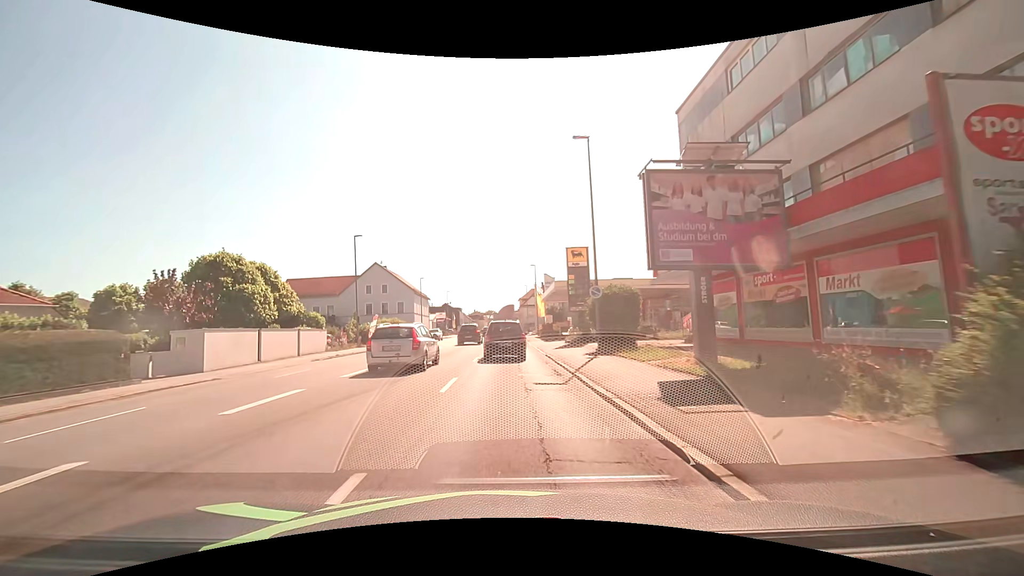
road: tertiary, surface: asphalt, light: Day
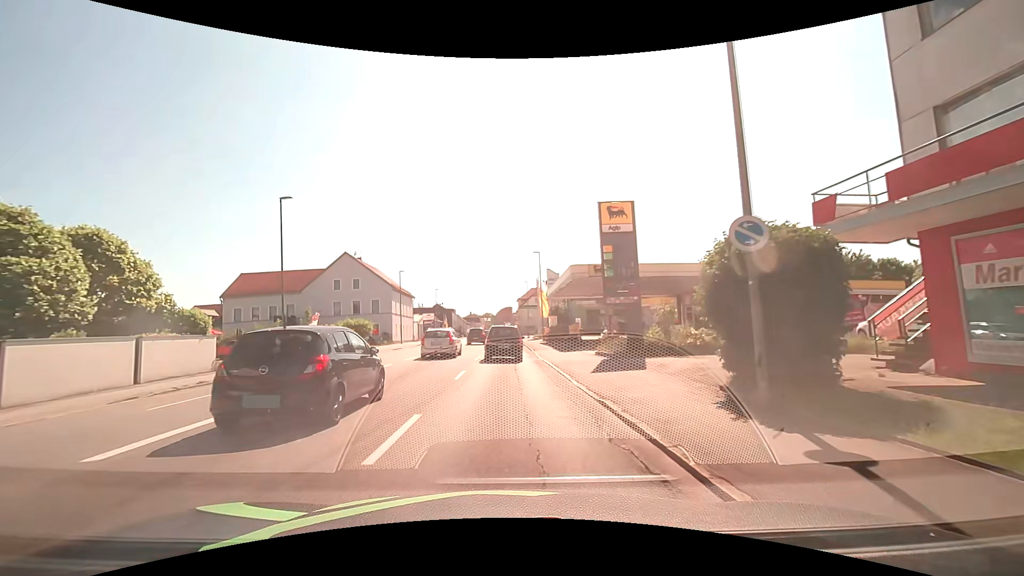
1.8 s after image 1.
(+0.1, +14.7) m; 0°
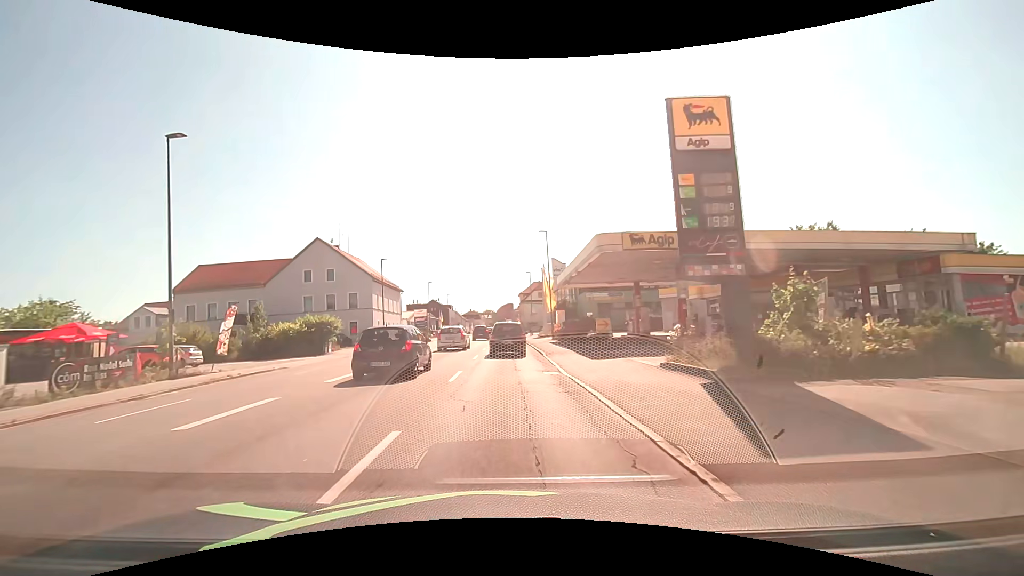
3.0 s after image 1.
(0.0, +10.5) m; 0°
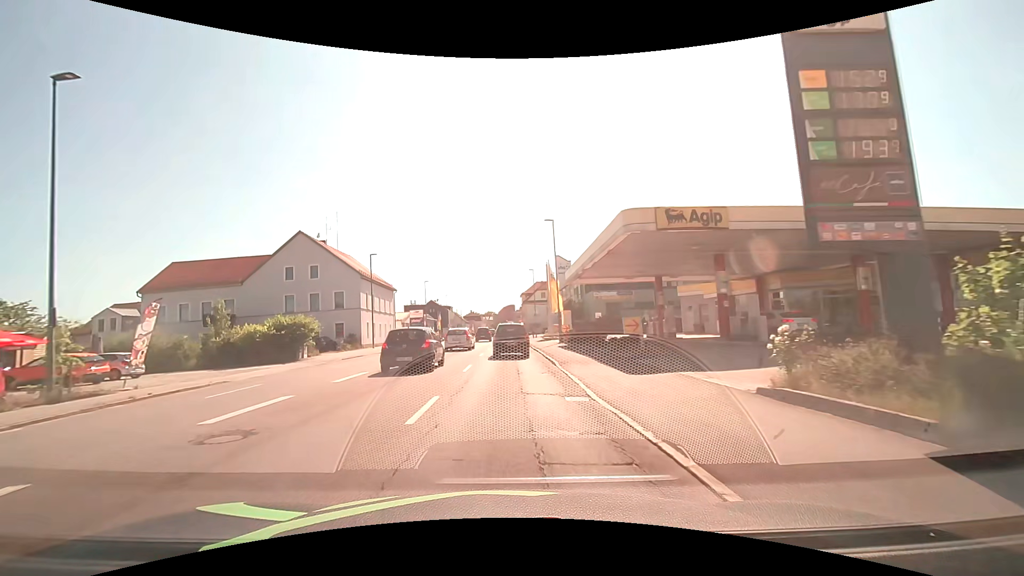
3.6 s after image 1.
(0.0, +5.5) m; 0°
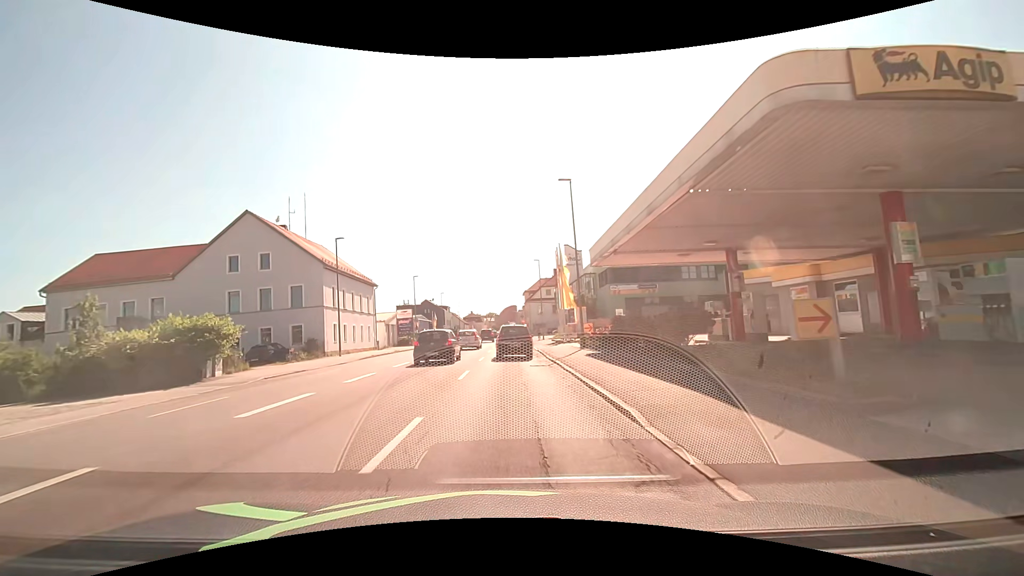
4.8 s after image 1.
(-0.1, +11.3) m; -1°
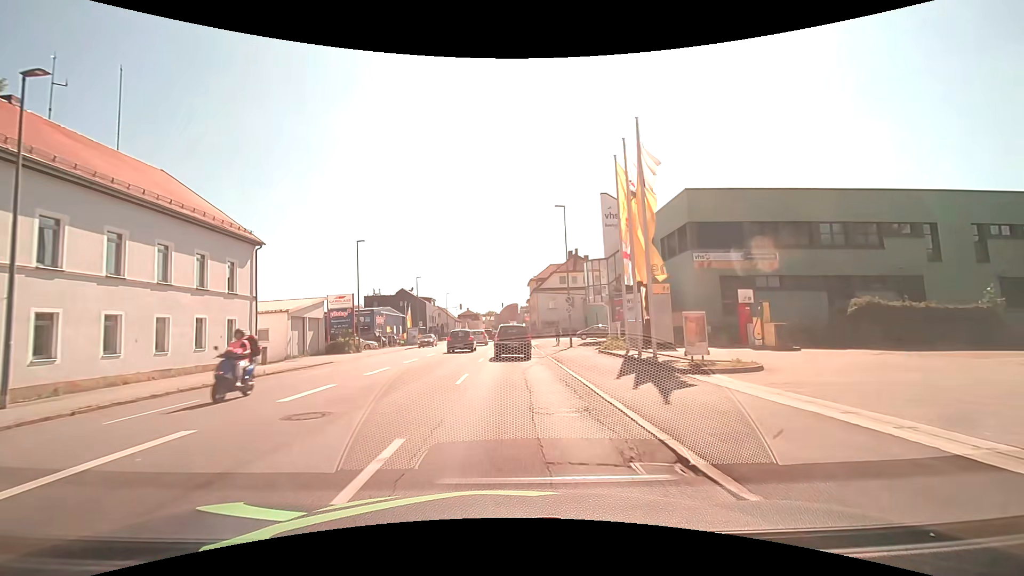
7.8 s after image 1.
(+0.1, +28.4) m; 0°
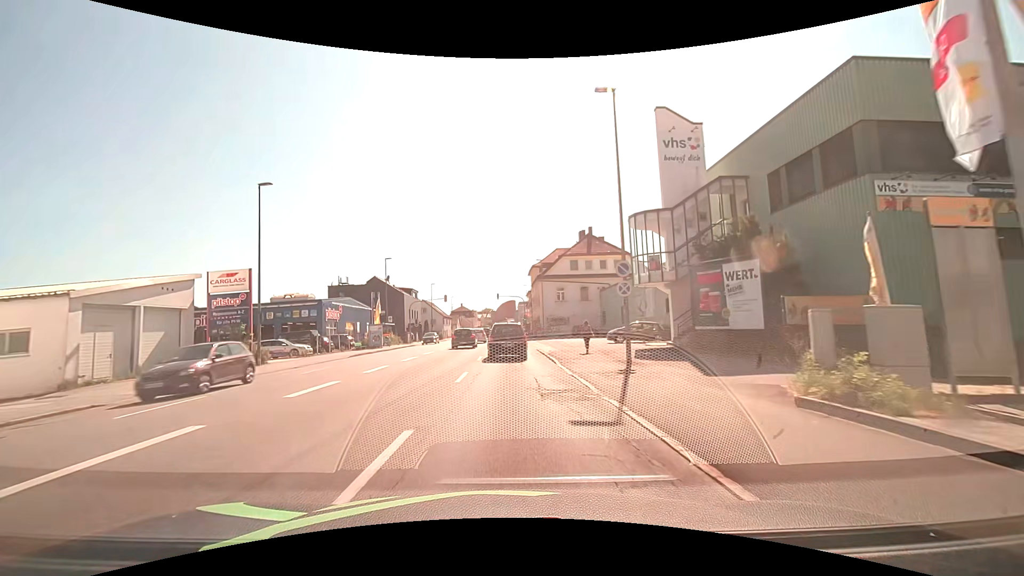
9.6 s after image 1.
(+0.1, +17.9) m; +1°
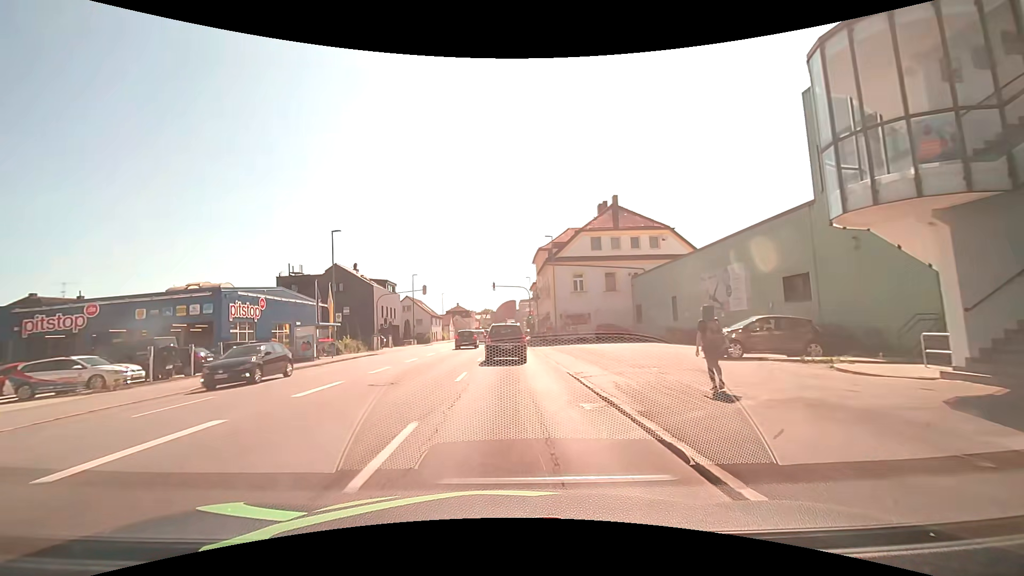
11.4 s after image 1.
(-0.1, +17.2) m; 0°
(0, +10) (0, +20) (0, +30) (0, +40) (0, +50) (0, +60) (0, +70) (0, +80) (-1, +90) (-1, +100) m
